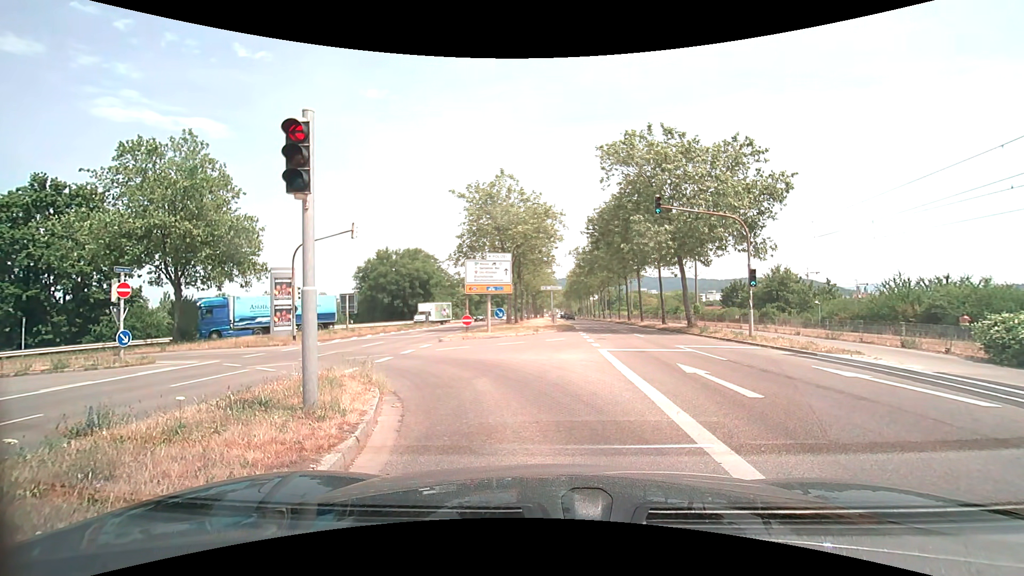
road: secondary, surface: asphalt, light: Day
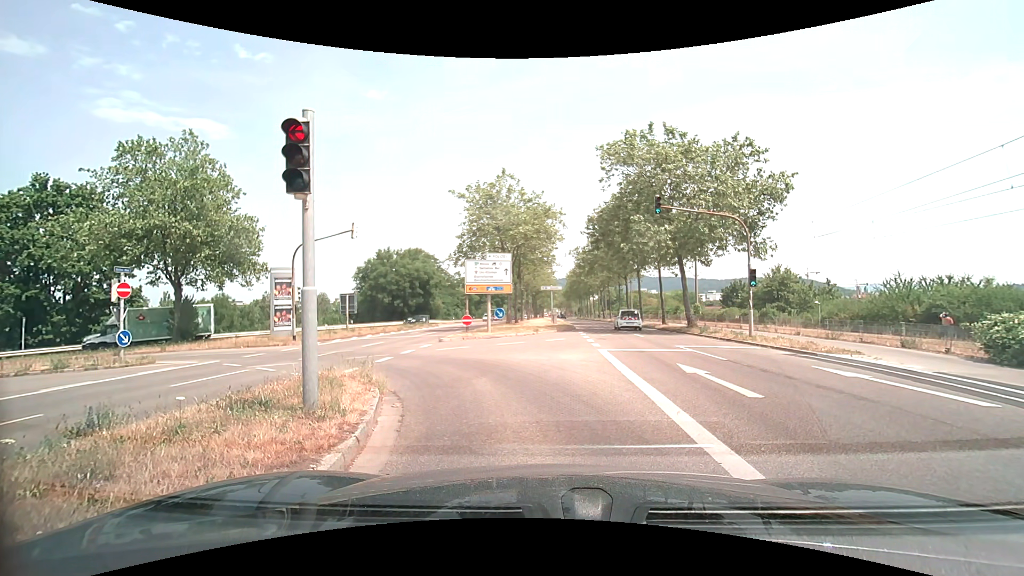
(0.0, 0.0) m; 0°
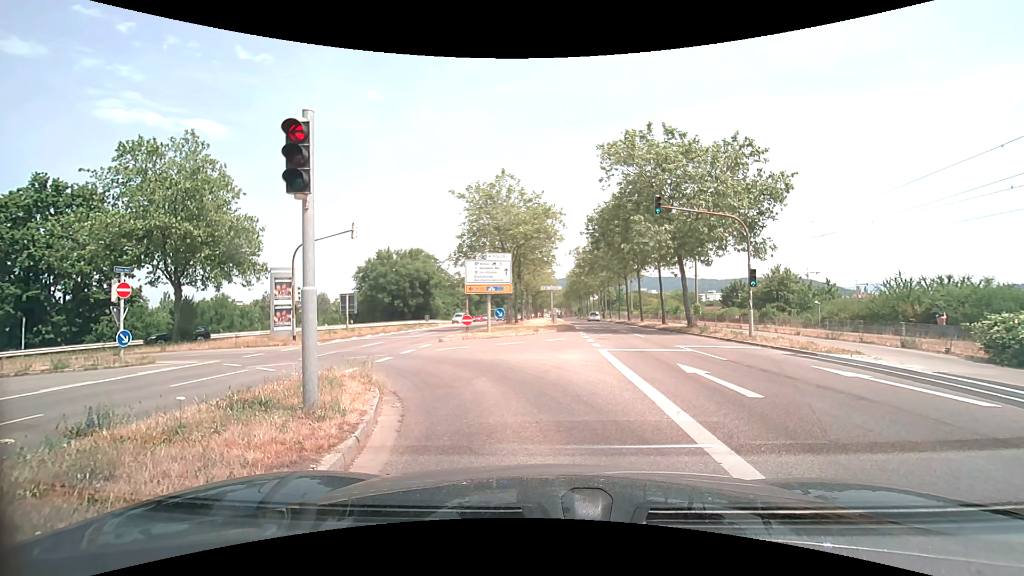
(0.0, 0.0) m; 0°
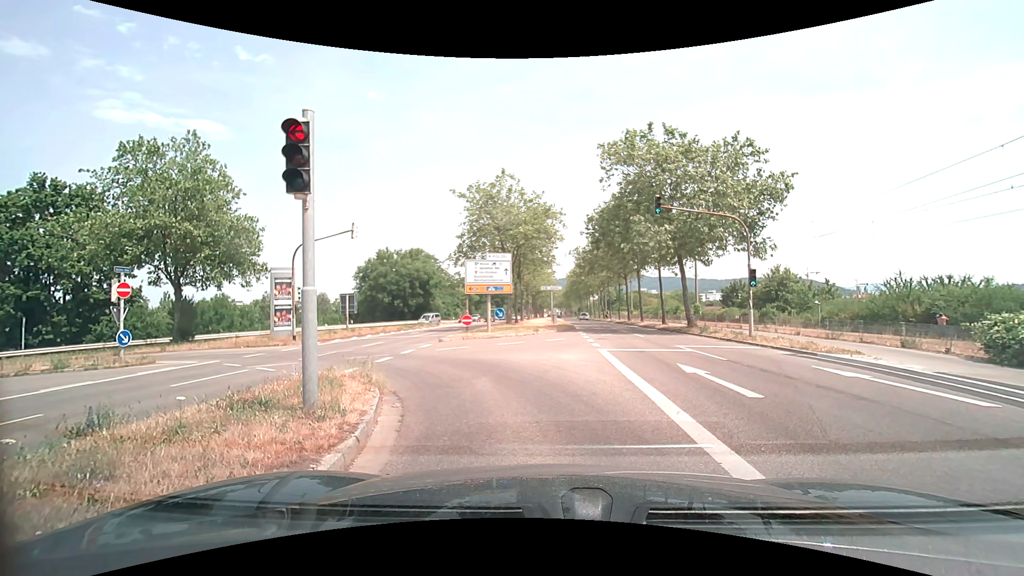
(0.0, 0.0) m; 0°
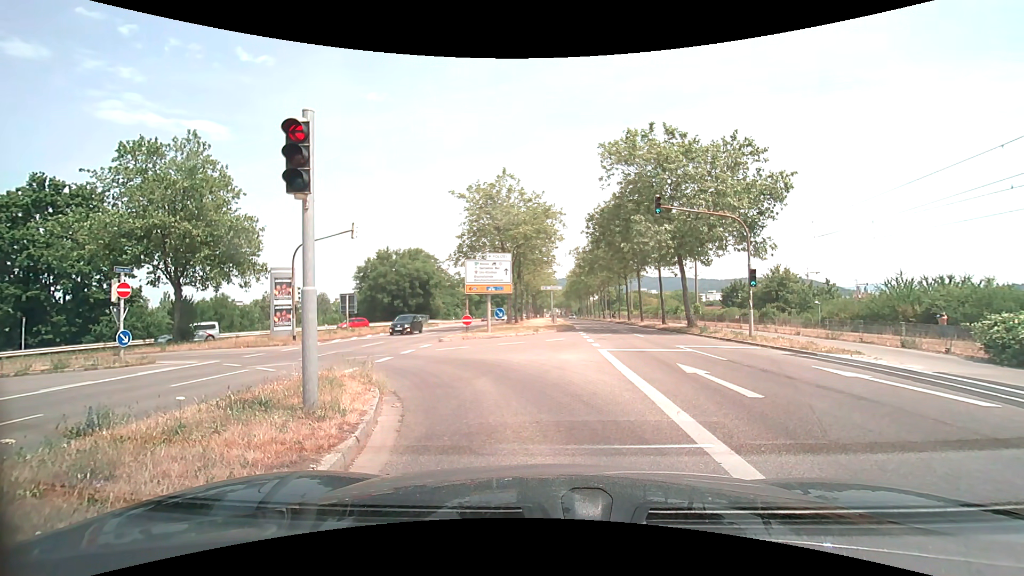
(0.0, 0.0) m; 0°
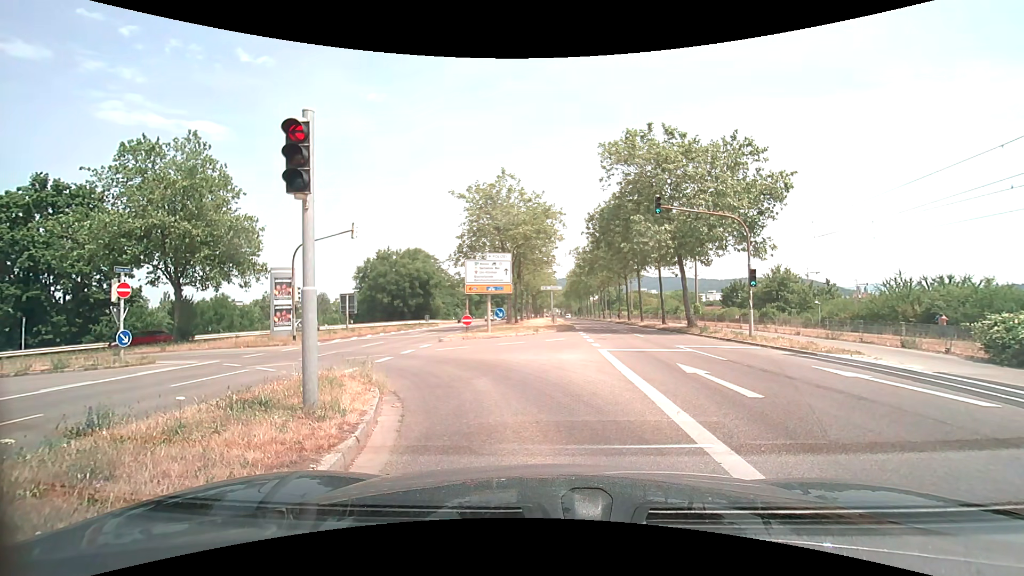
(0.0, 0.0) m; 0°
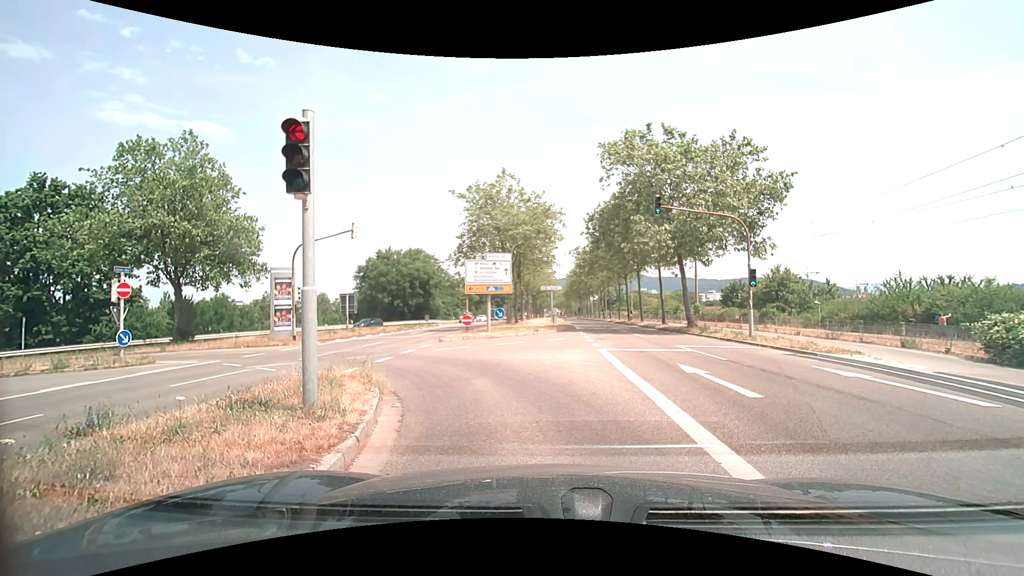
(0.0, 0.0) m; 0°
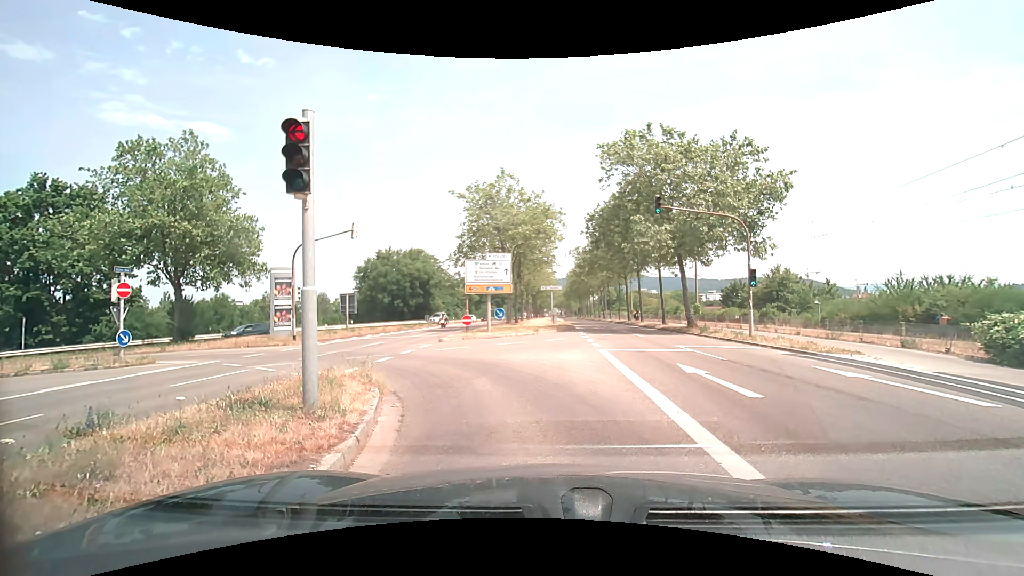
(0.0, 0.0) m; 0°
